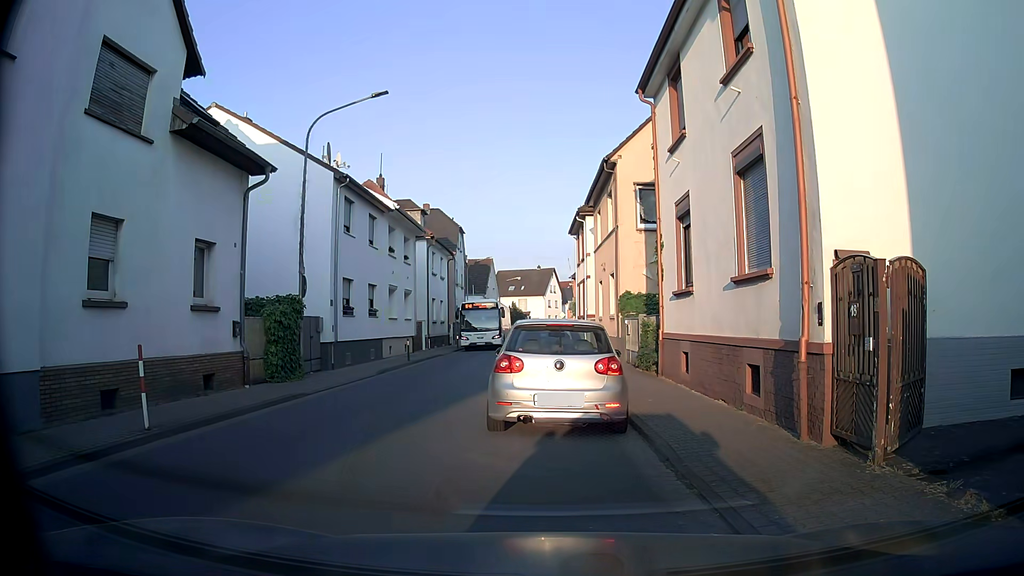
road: tertiary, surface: asphalt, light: Day
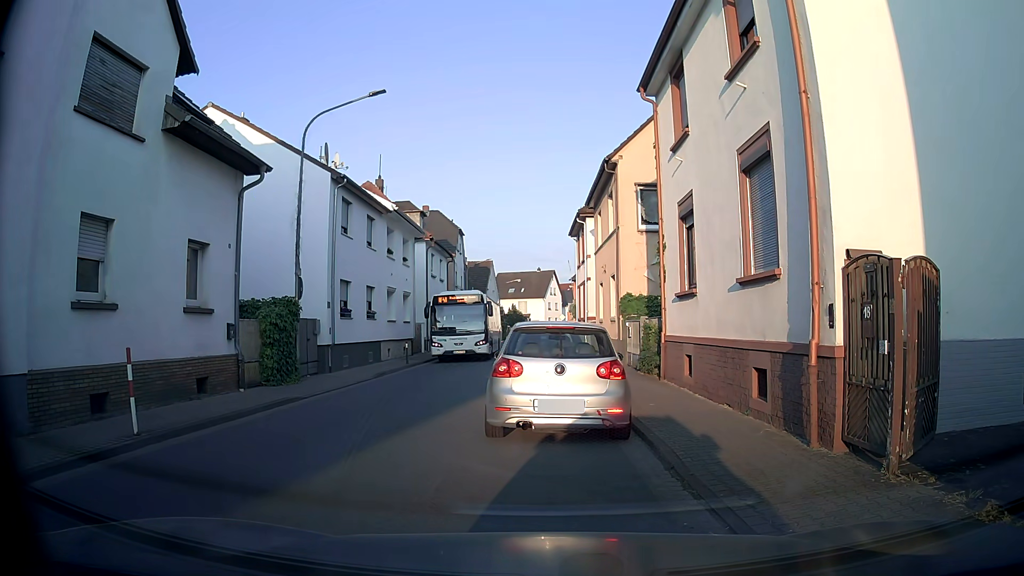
(0.0, +0.3) m; 0°
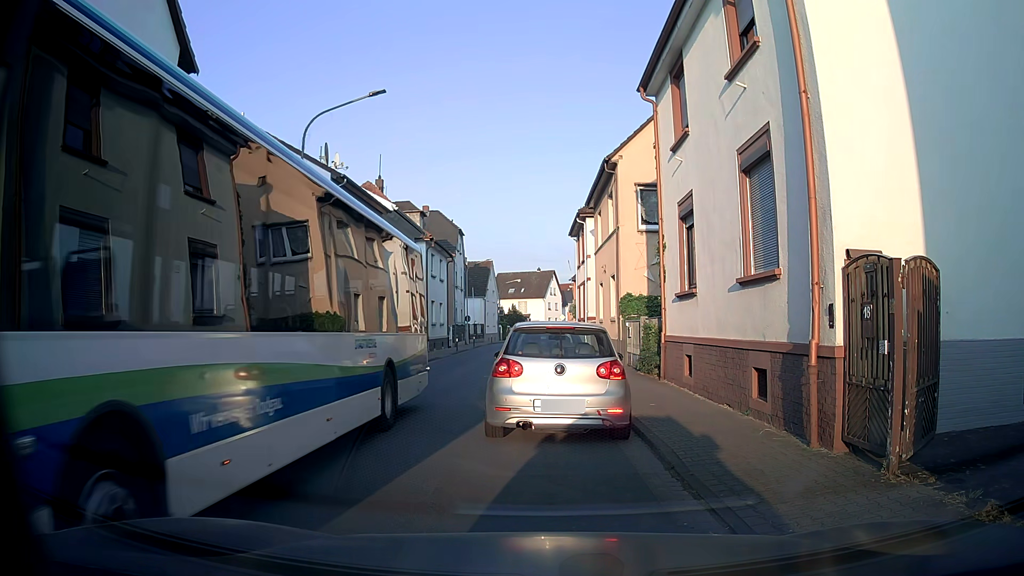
(0.0, +0.1) m; 0°
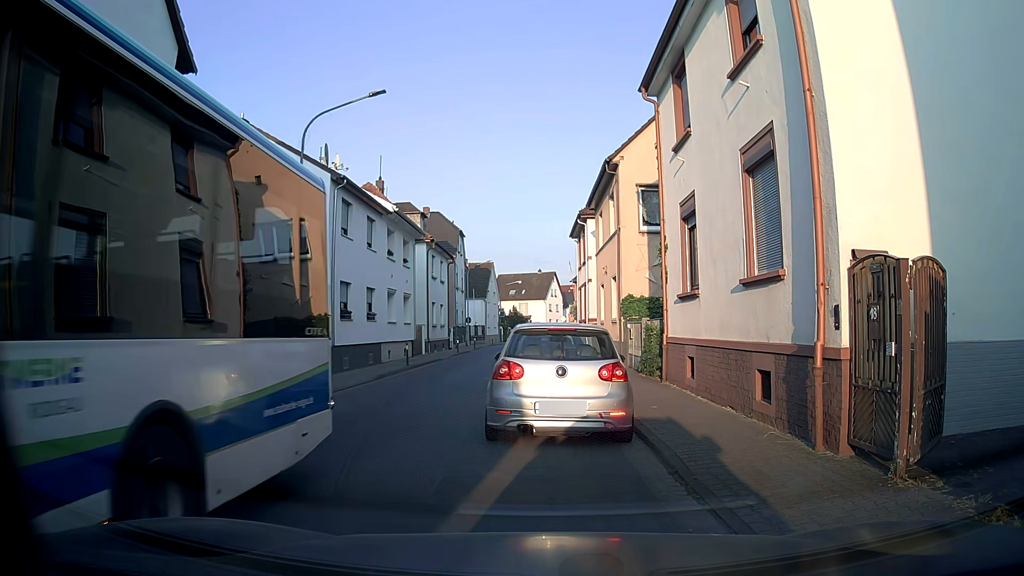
(0.0, +0.1) m; 0°
